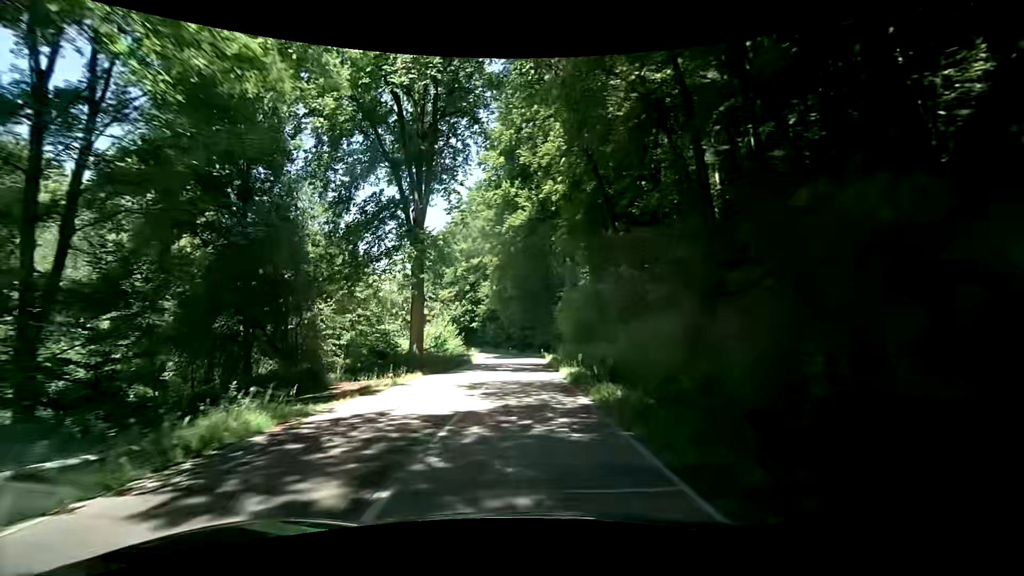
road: tertiary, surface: asphalt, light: Day
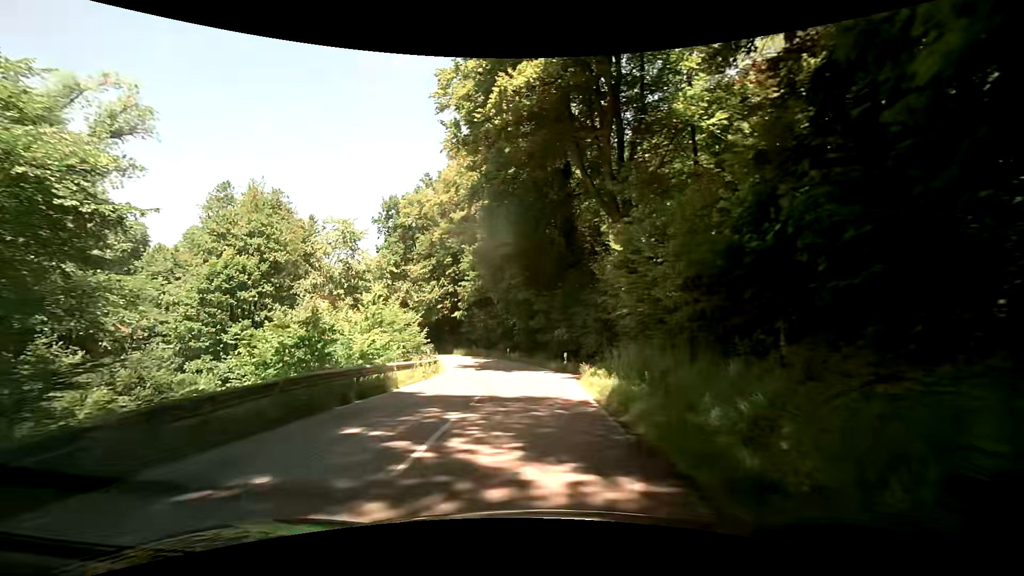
(-0.2, +26.3) m; -1°
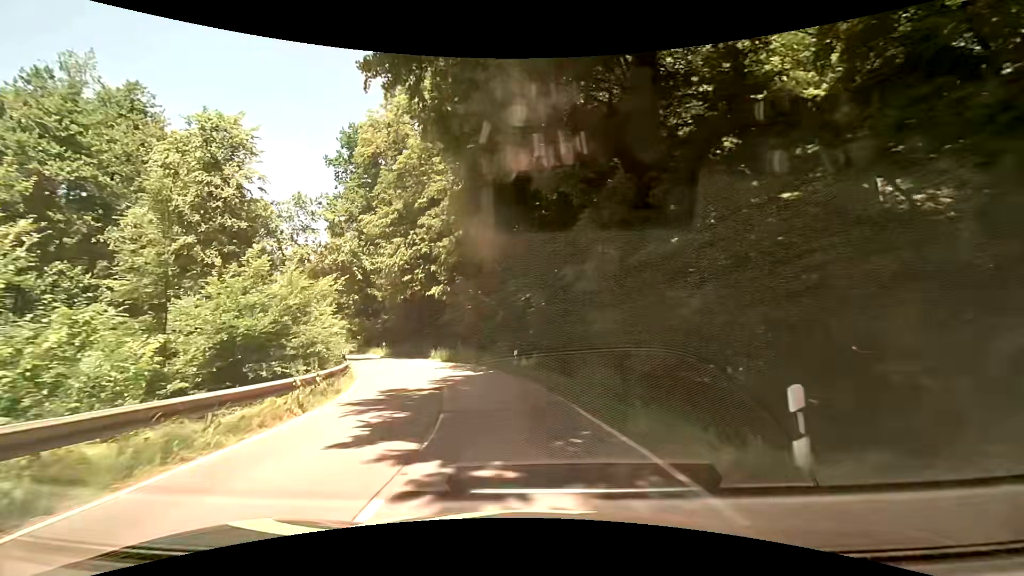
(+0.1, +22.9) m; -2°
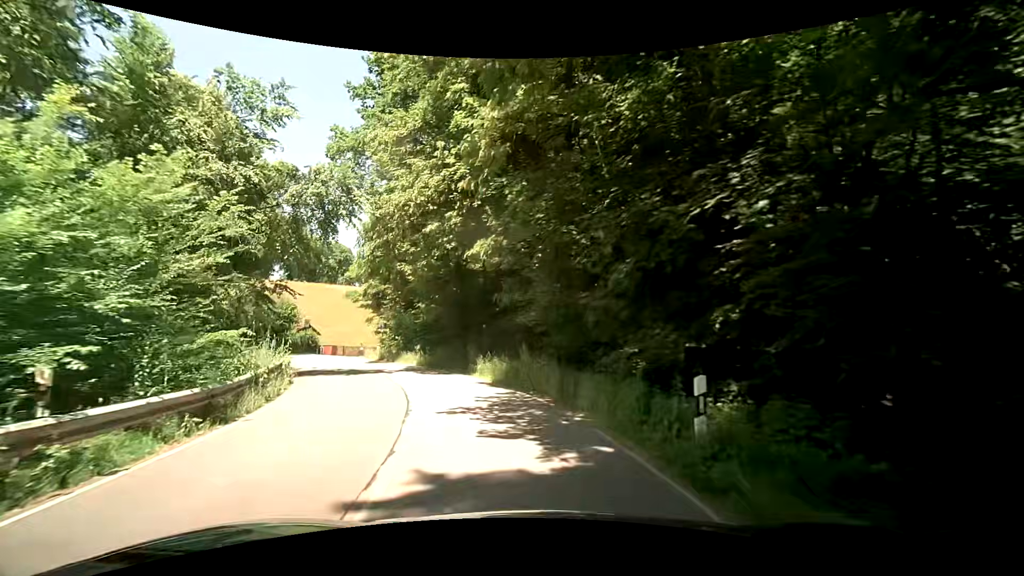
(-1.3, +16.1) m; -9°
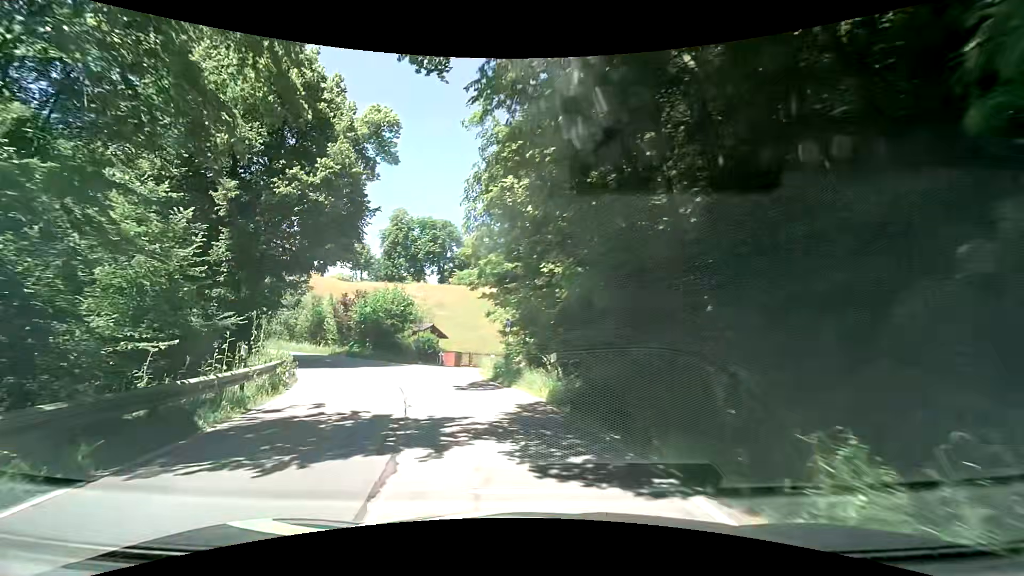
(-2.2, +15.0) m; -19°
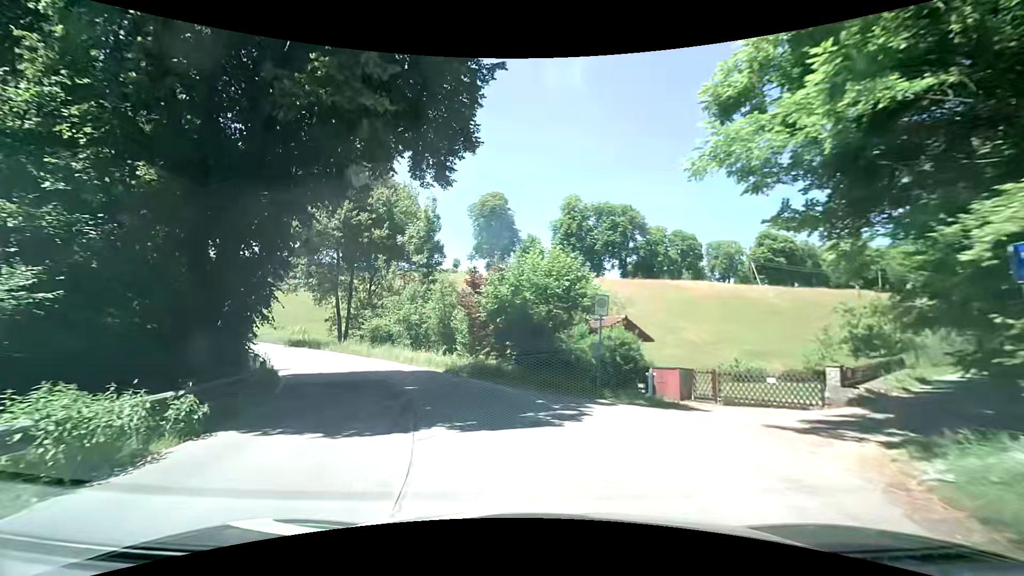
(-3.1, +18.5) m; -19°
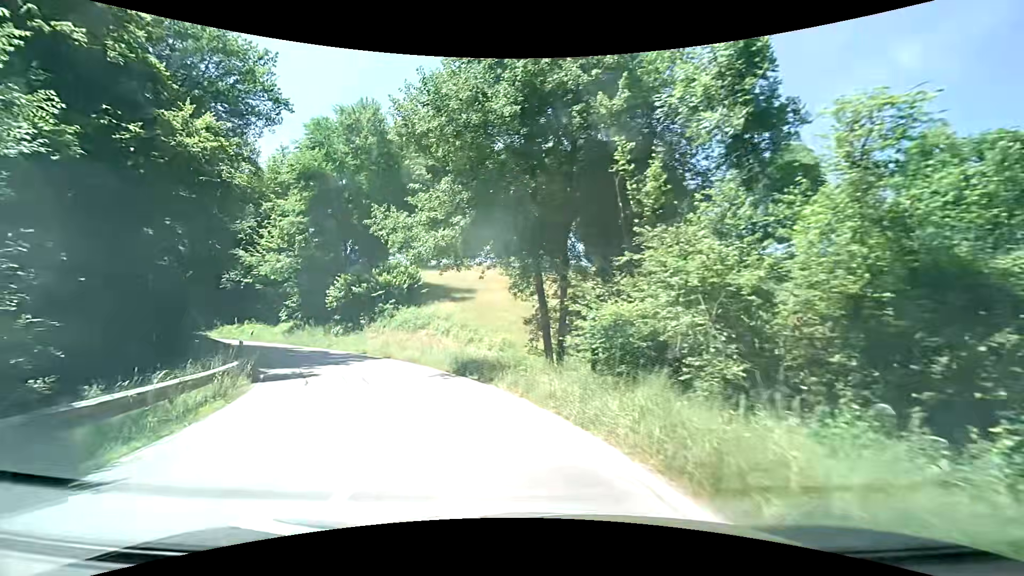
(-5.8, +22.1) m; -30°
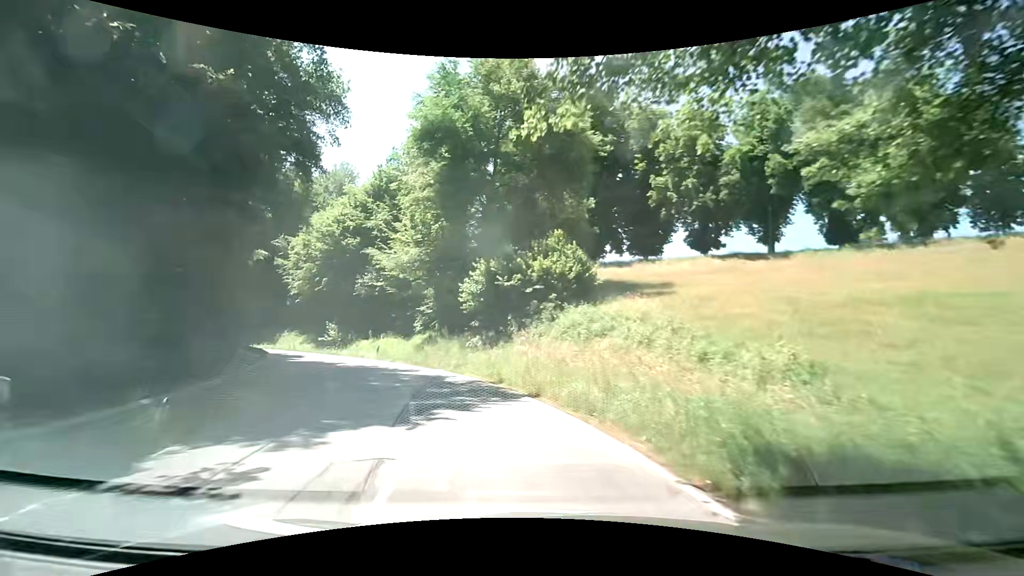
(-2.7, +14.3) m; -20°
(-1, +10) (-4, +19) (-9, +28) (-16, +35) (-24, +42) (-32, +47) (-42, +51) (-51, +55) (-59, +60) (-68, +65) m
